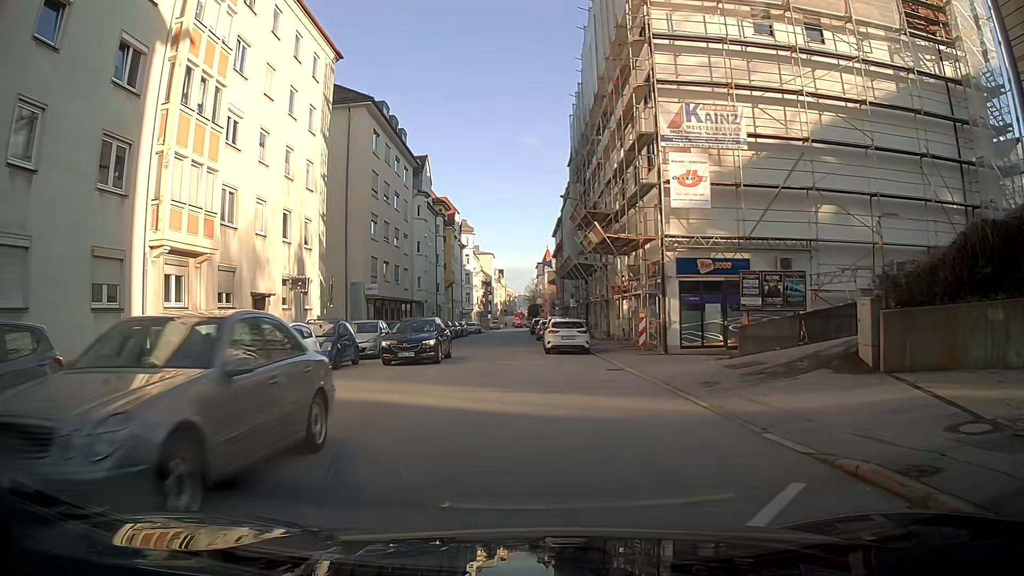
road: tertiary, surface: asphalt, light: Day
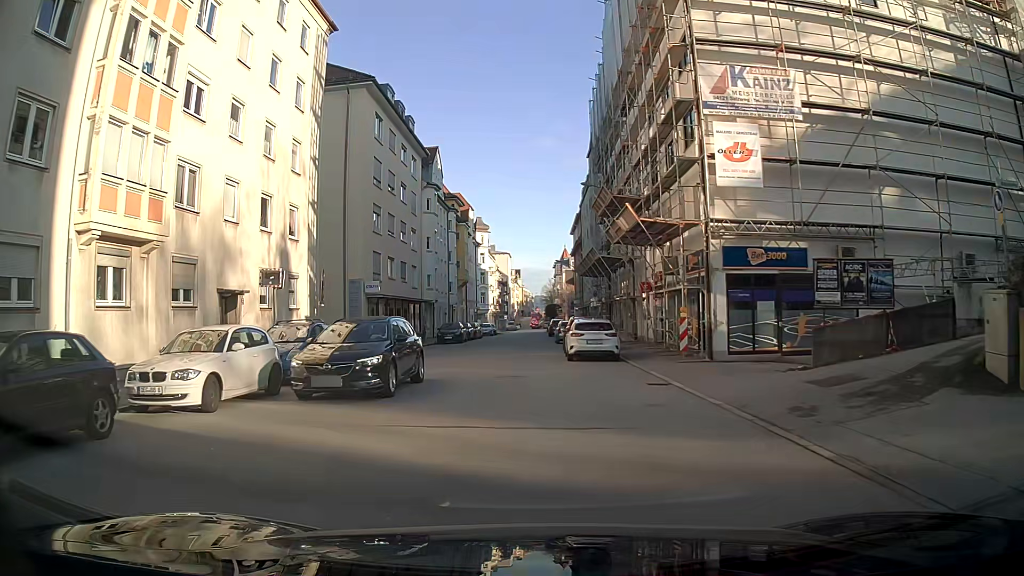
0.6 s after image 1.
(0.0, +4.2) m; -1°
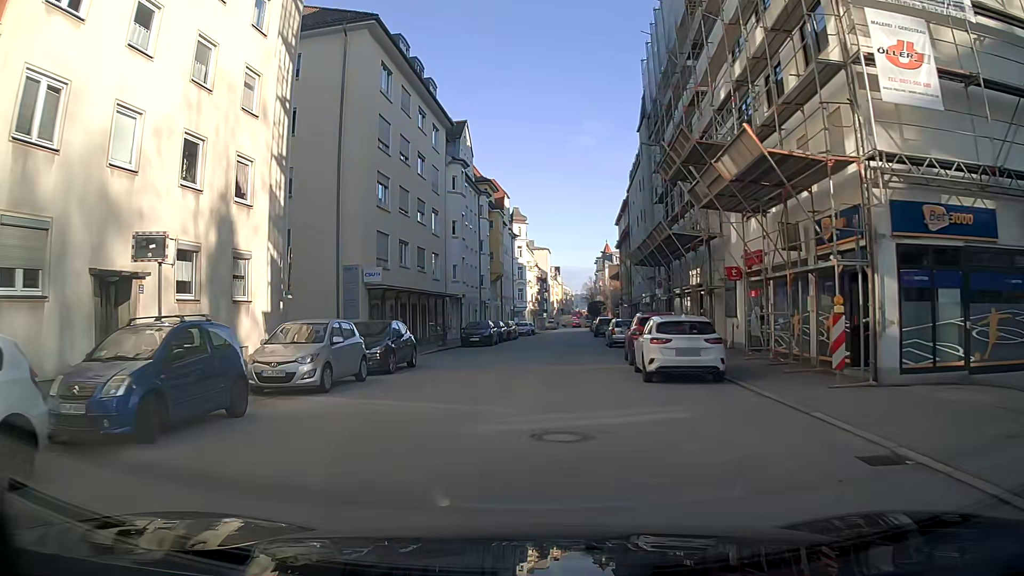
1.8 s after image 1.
(-0.3, +8.6) m; -4°
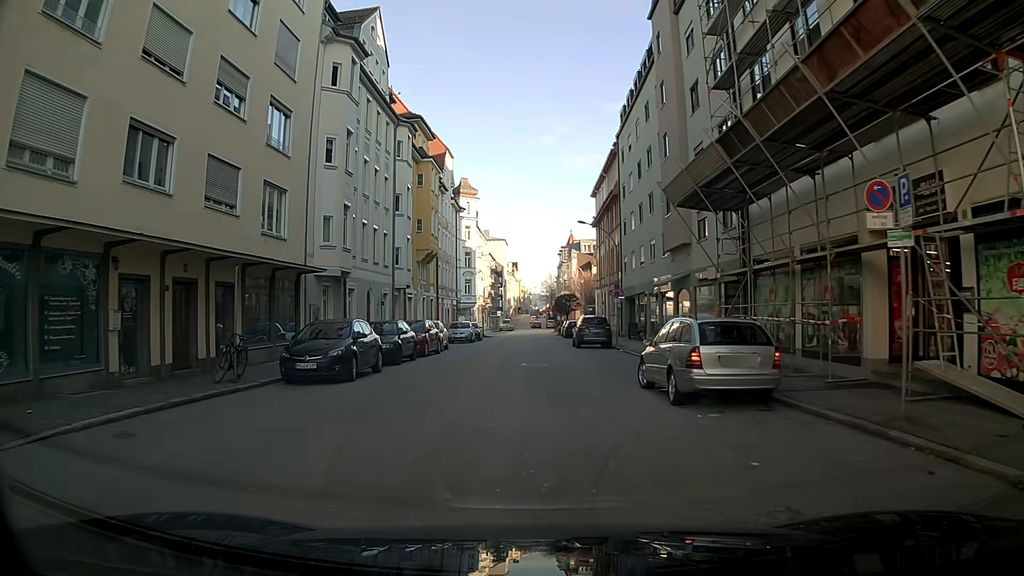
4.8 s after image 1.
(+0.9, +22.8) m; +4°
(0, +10) (0, +20) (0, +30) (0, +40) (0, +50) (0, +60) (0, +70) (-1, +80) (-10, +82) (-20, +81) m
